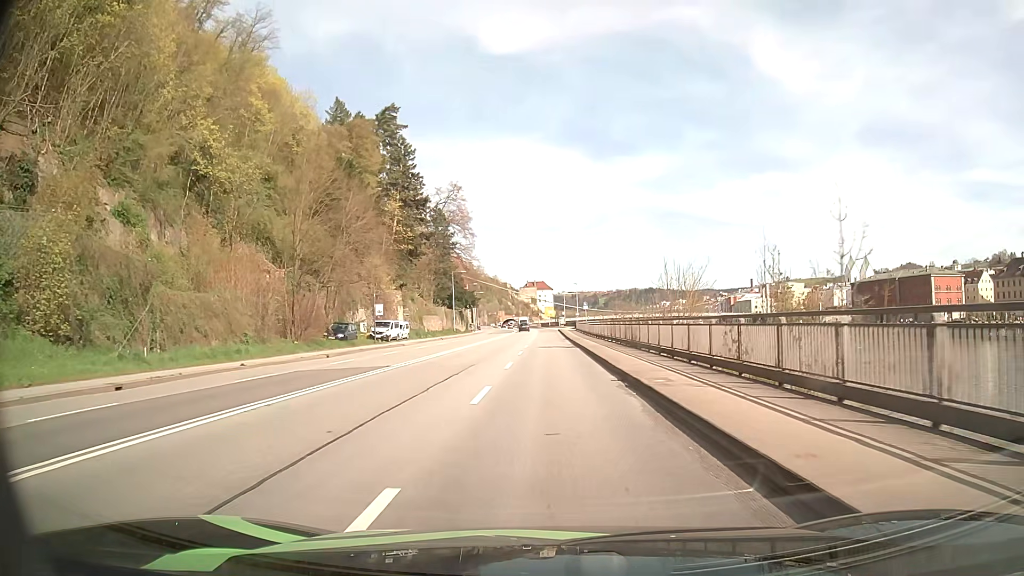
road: primary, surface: asphalt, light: Day
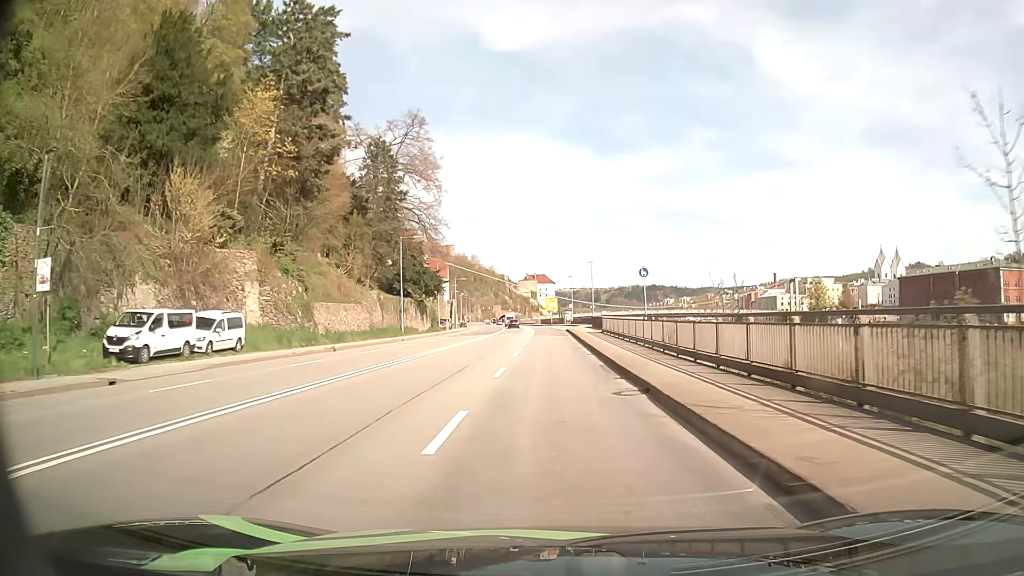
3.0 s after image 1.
(-0.2, +40.6) m; 0°
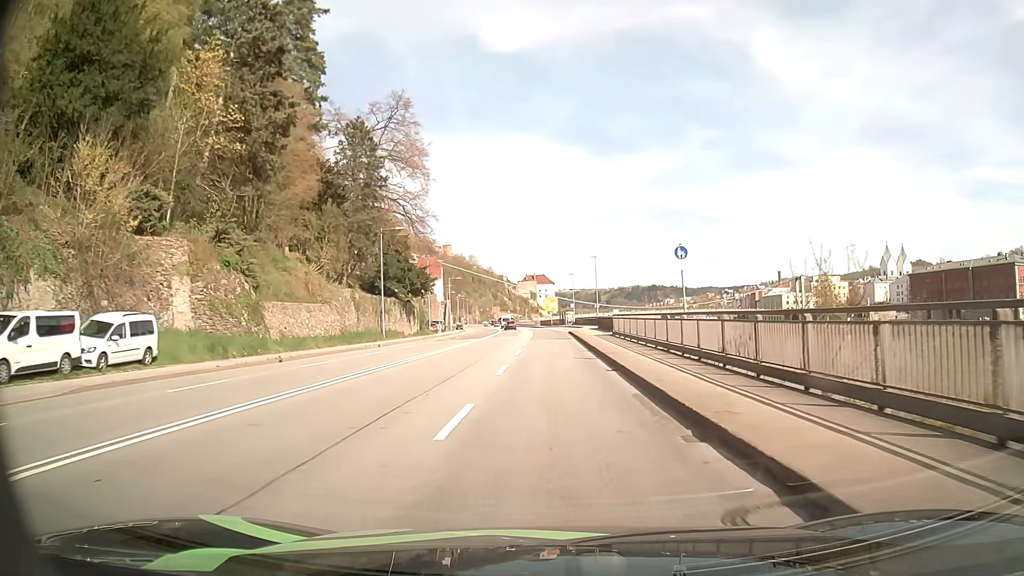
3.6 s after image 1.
(0.0, +8.1) m; 0°
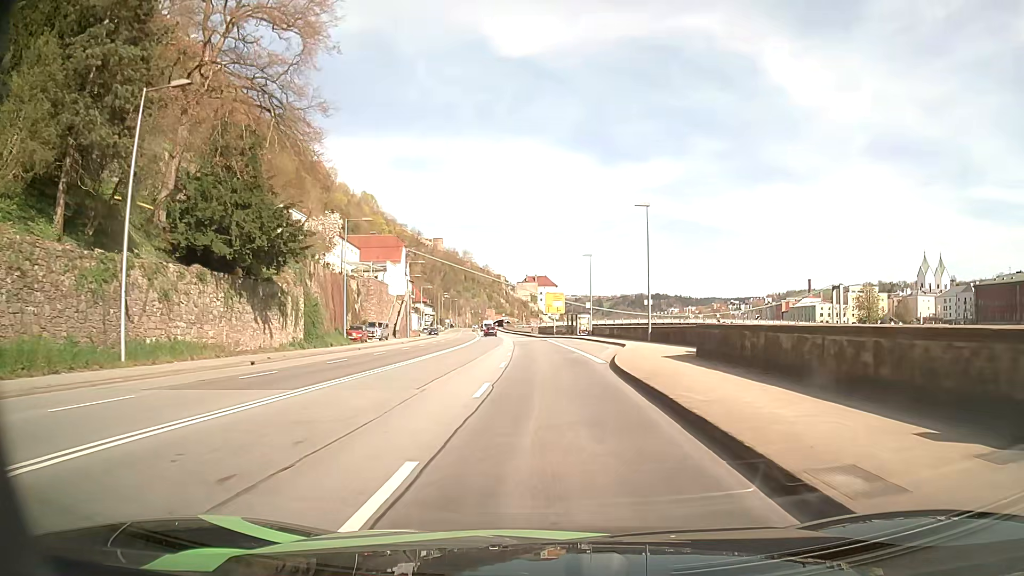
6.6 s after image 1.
(-0.3, +40.4) m; -1°
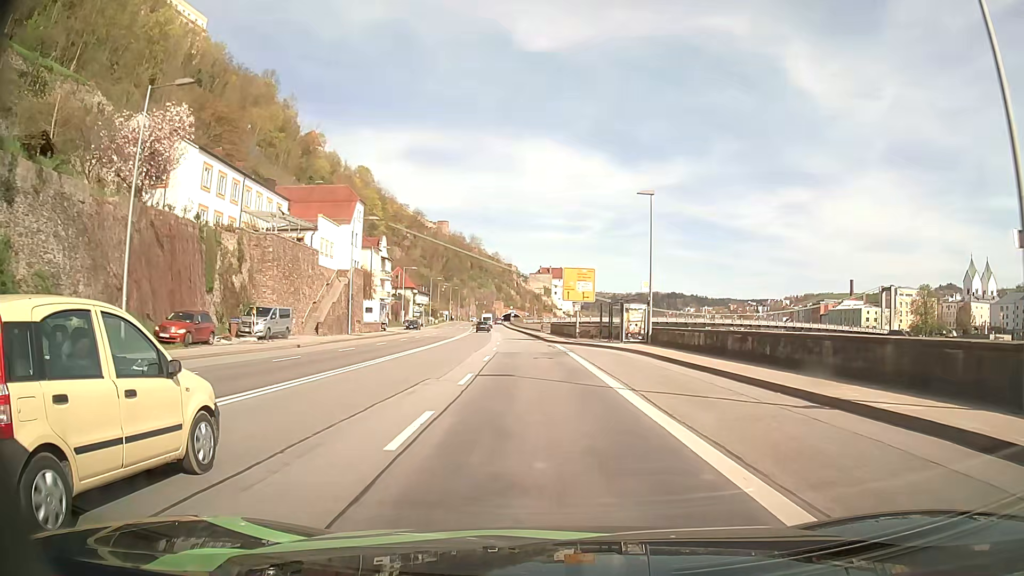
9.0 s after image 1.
(-0.2, +32.2) m; -1°
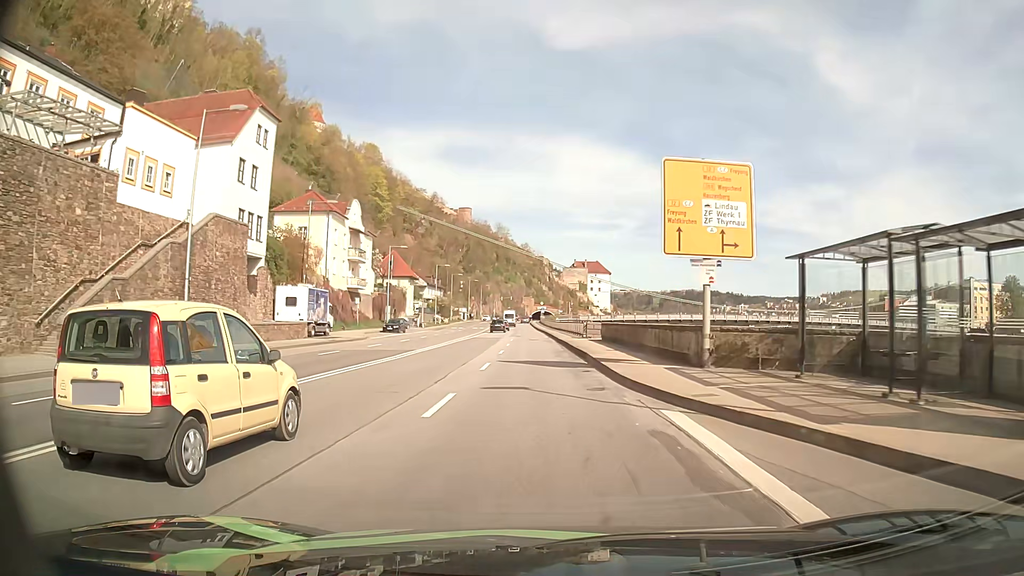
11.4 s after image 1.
(-0.9, +32.4) m; -3°
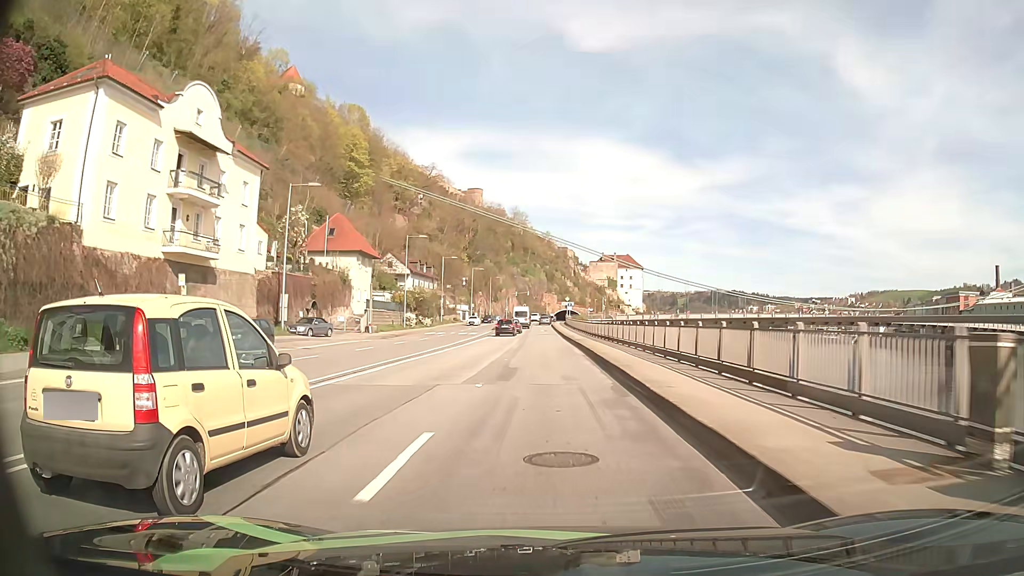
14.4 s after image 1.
(-1.0, +40.5) m; -2°
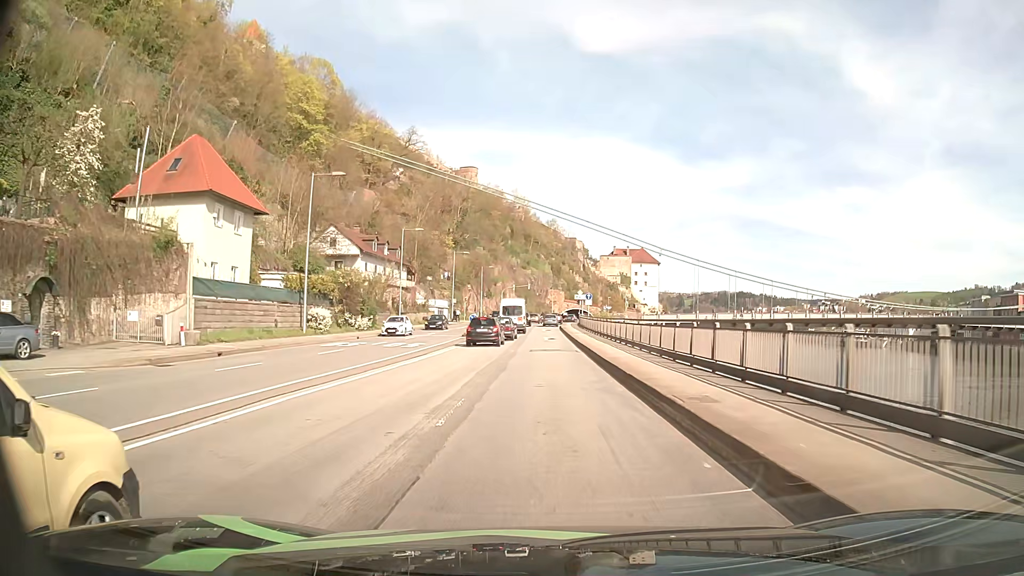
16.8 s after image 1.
(-0.3, +32.4) m; -1°
(0, +10) (0, +20) (0, +30) (0, +40) (0, +50) (0, +60) (0, +70) (0, +80) (+1, +90) (+2, +100) m
